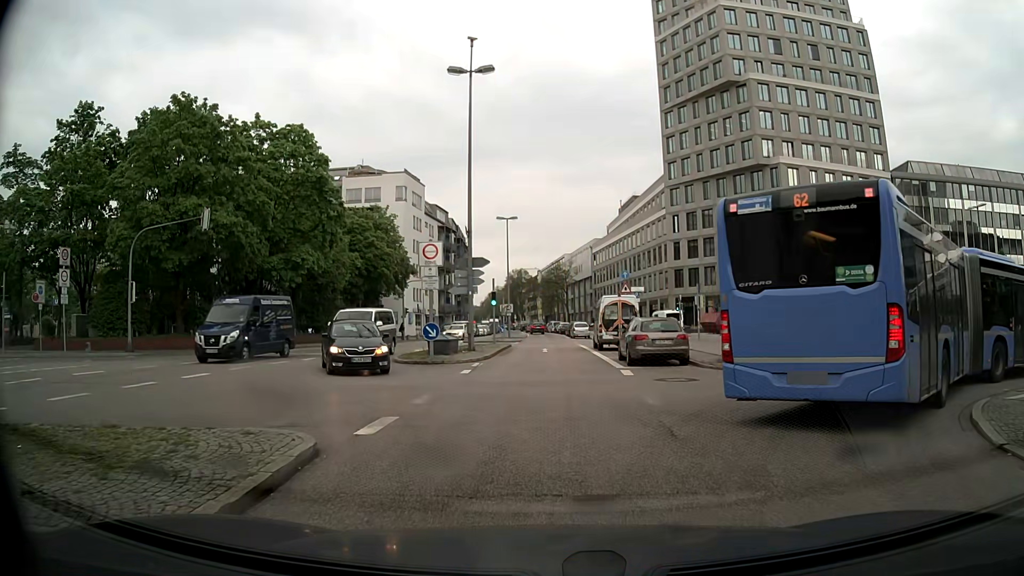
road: tertiary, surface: asphalt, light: Day
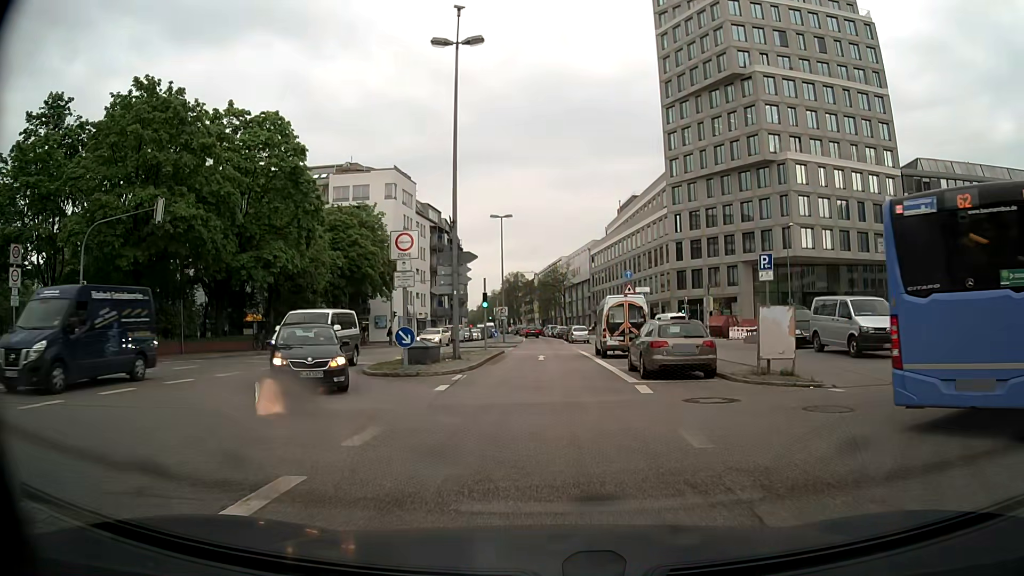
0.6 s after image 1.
(0.0, +3.9) m; 0°
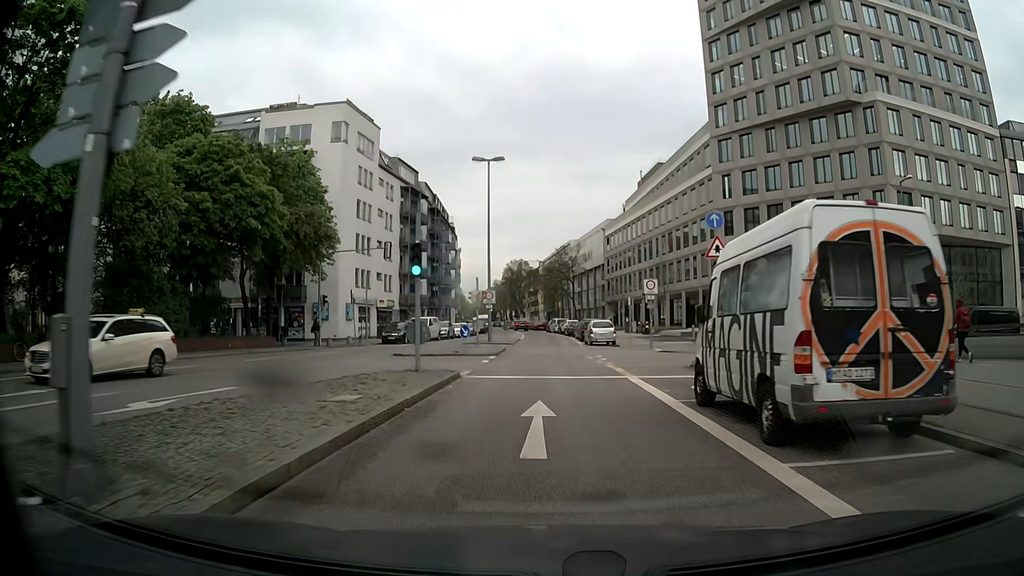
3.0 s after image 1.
(0.0, +21.2) m; 0°
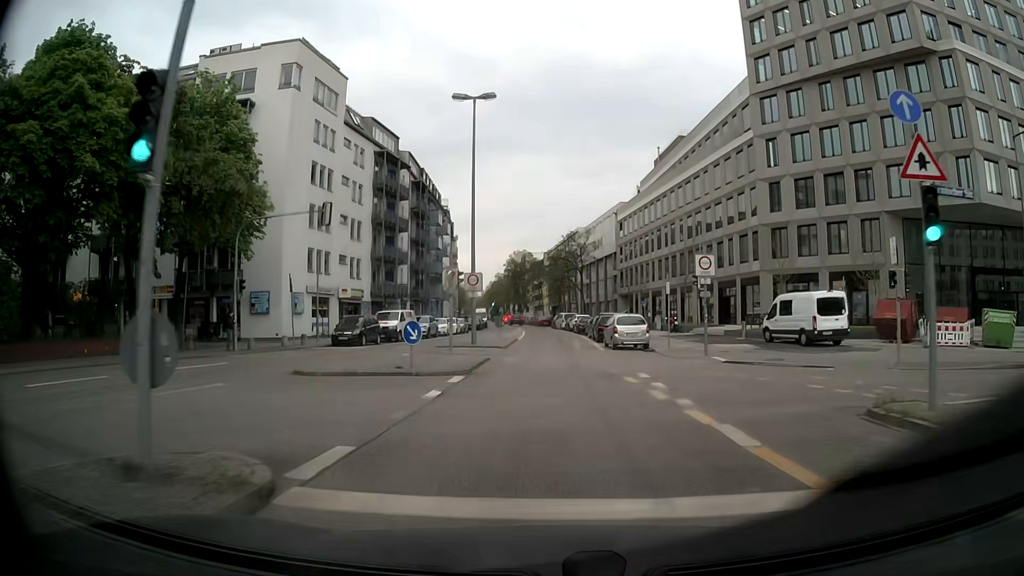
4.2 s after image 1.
(0.0, +12.2) m; -1°
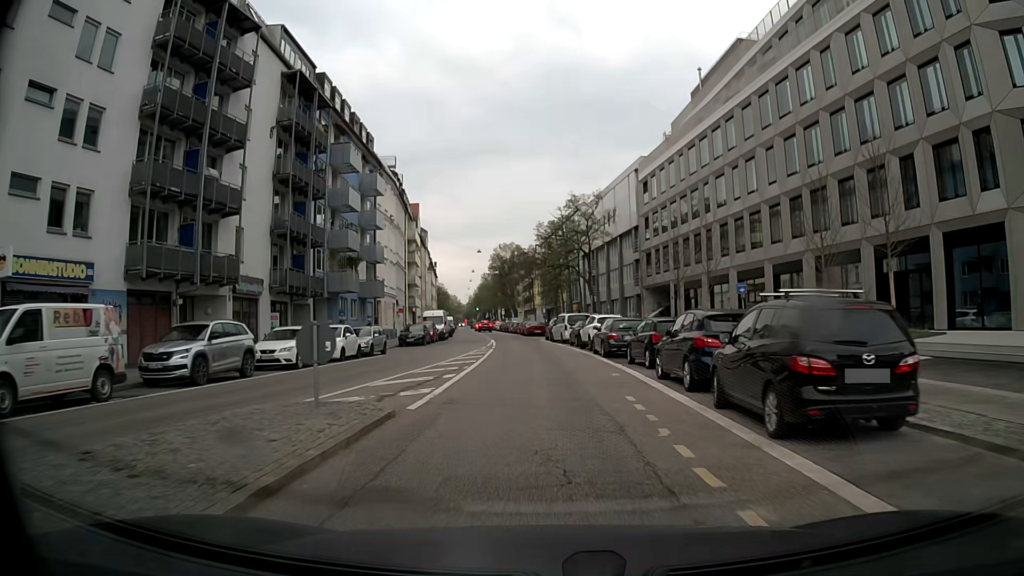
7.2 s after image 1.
(+0.4, +31.9) m; +1°
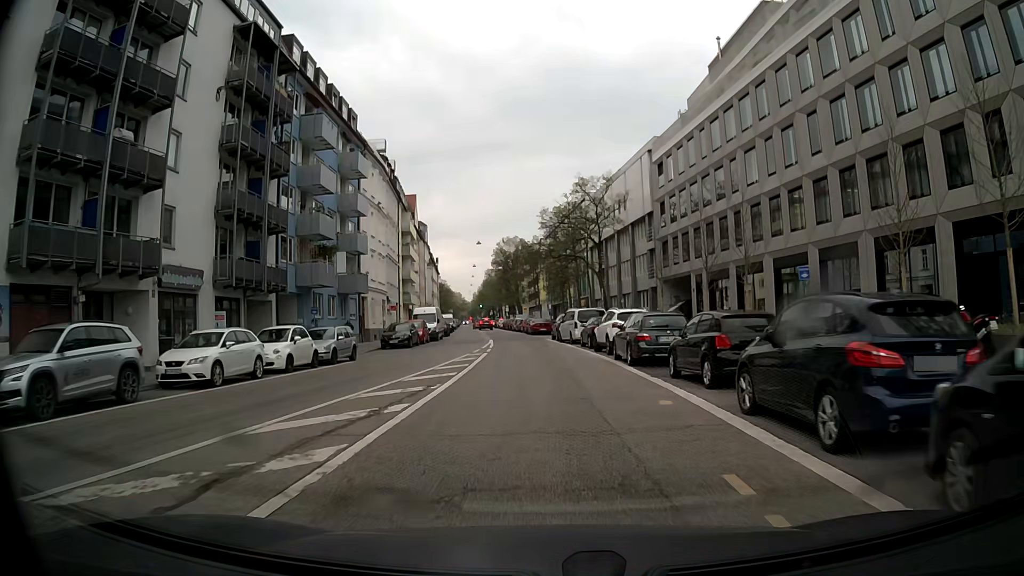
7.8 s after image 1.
(-0.1, +6.5) m; -1°
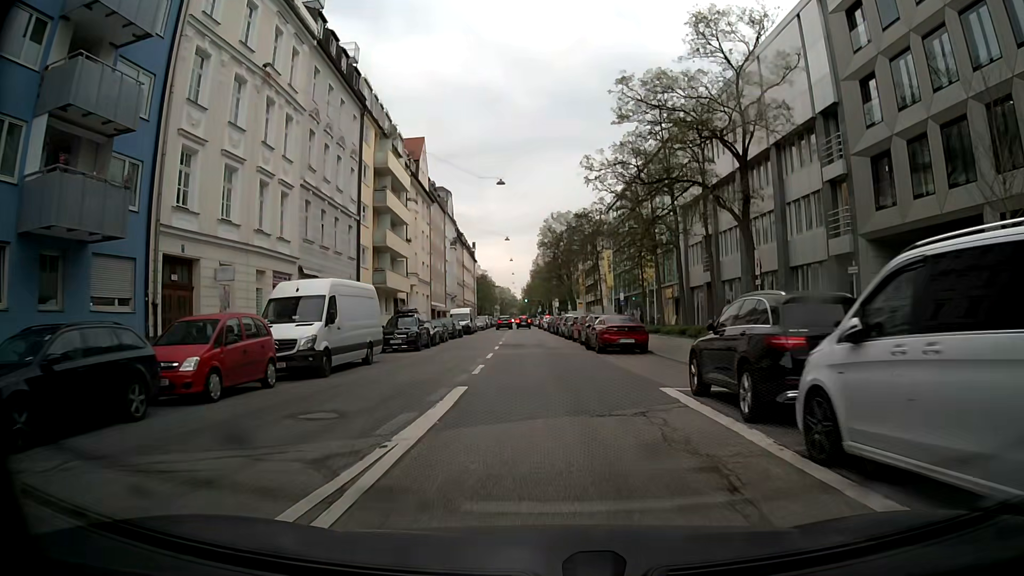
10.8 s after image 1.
(-1.3, +33.2) m; -4°
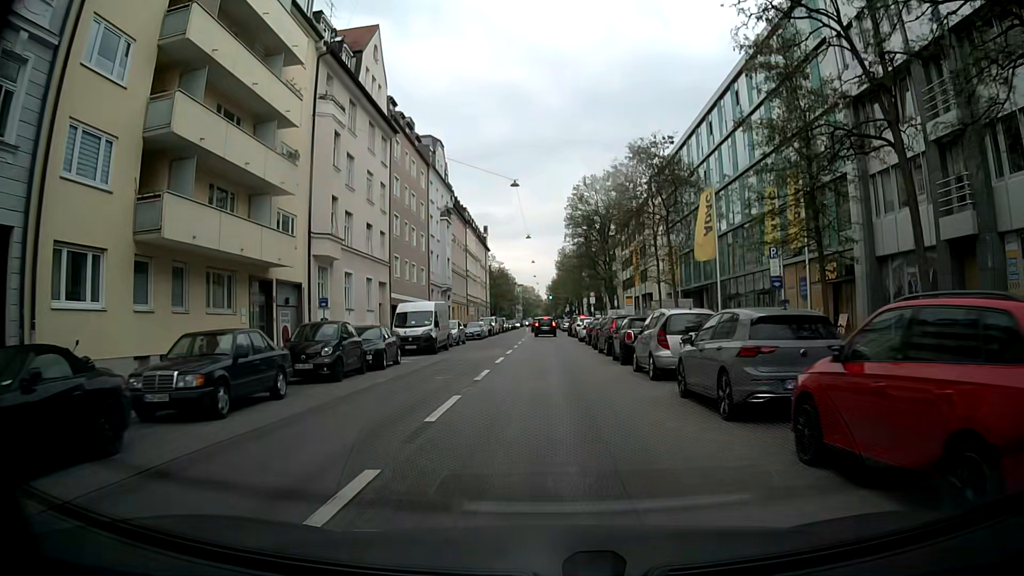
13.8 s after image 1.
(-0.9, +31.0) m; -2°
